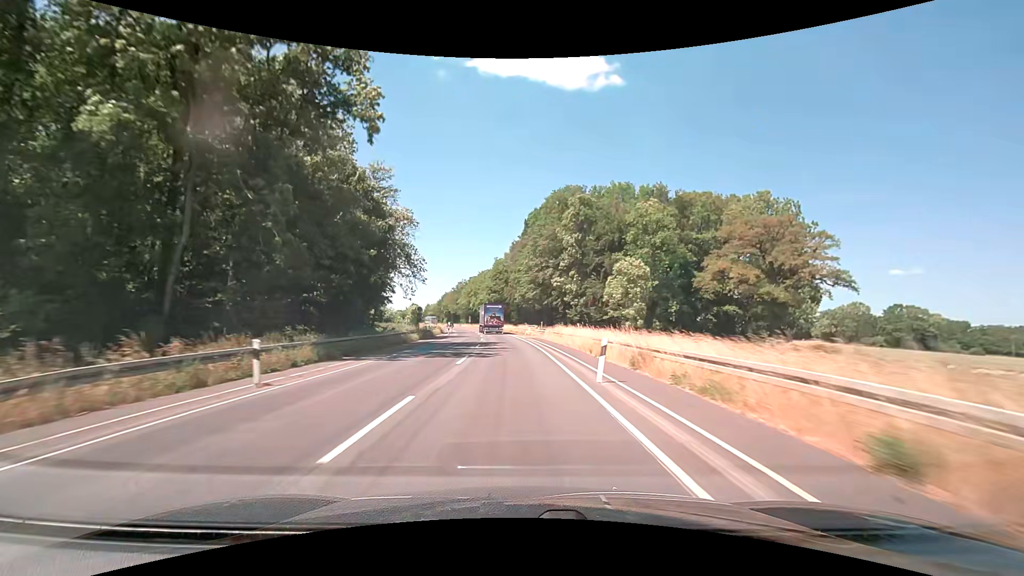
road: secondary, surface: asphalt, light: Day
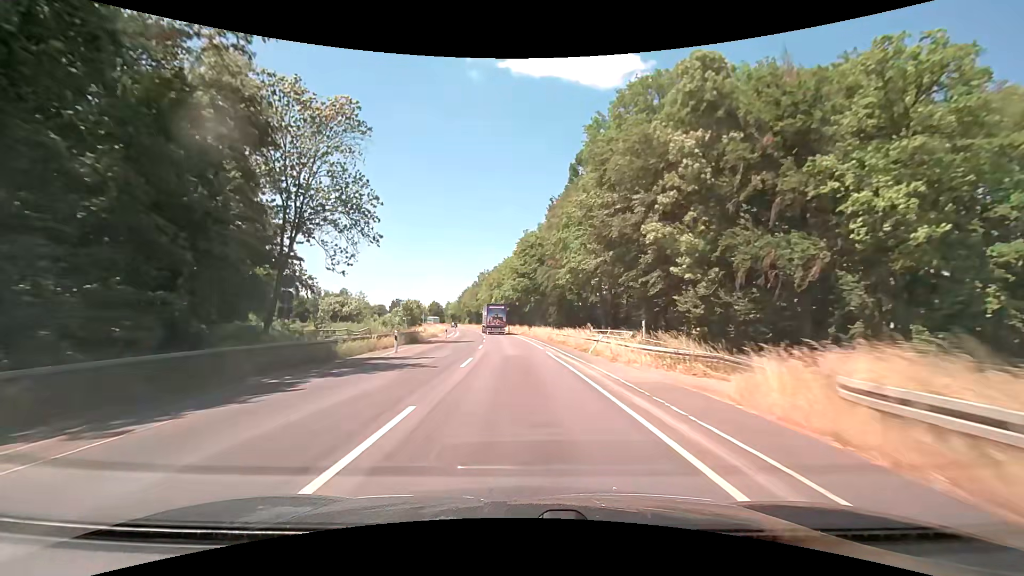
(-1.2, +37.6) m; -4°
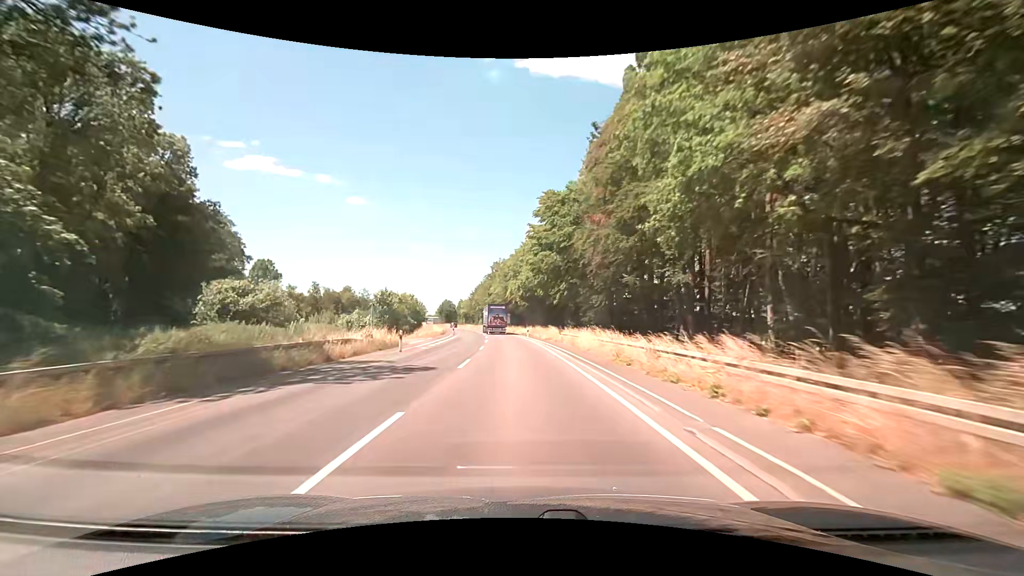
(-0.4, +25.1) m; -2°
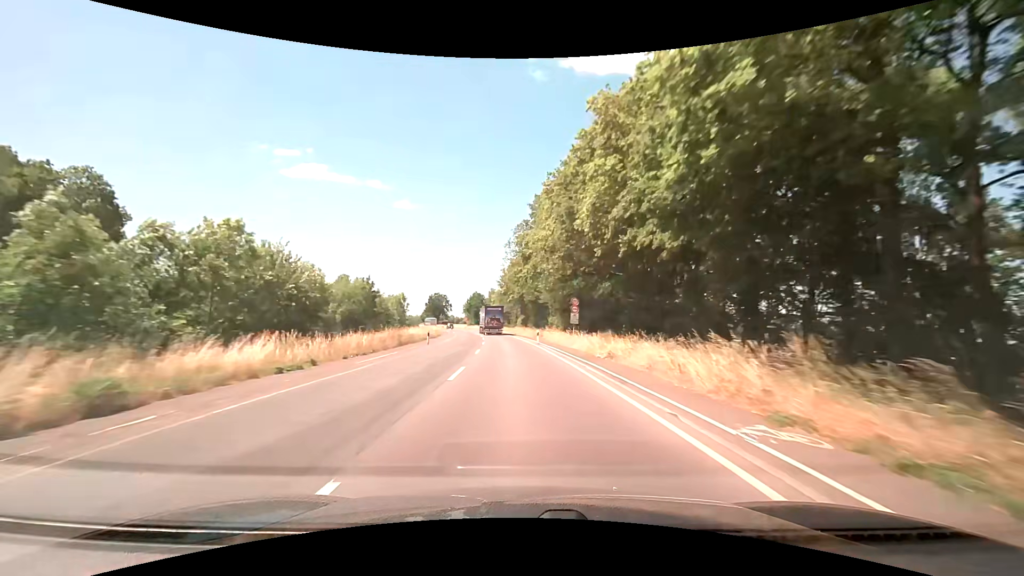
(-3.4, +62.6) m; -6°
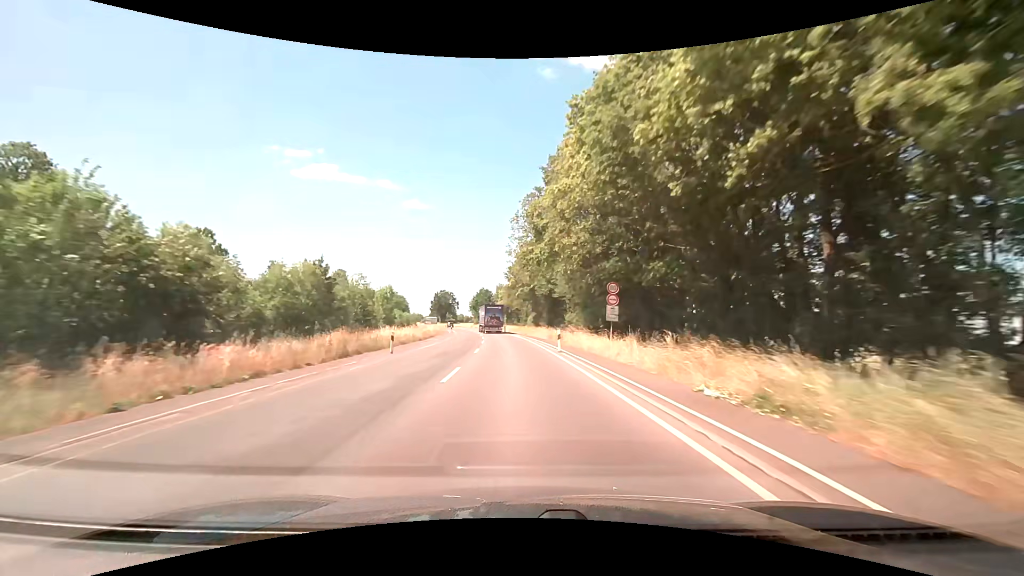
(-0.2, +12.6) m; -1°
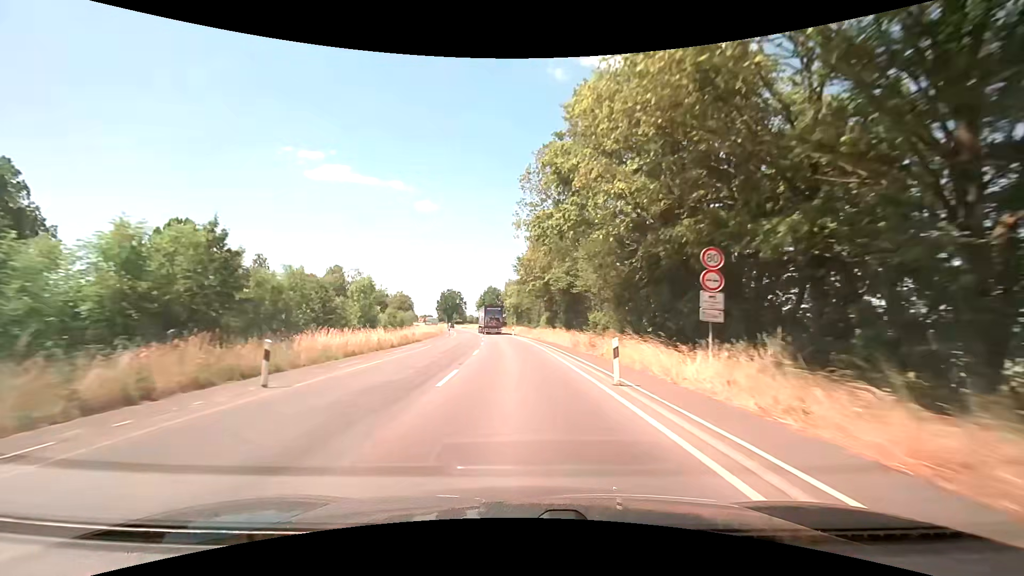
(-0.1, +12.6) m; -1°
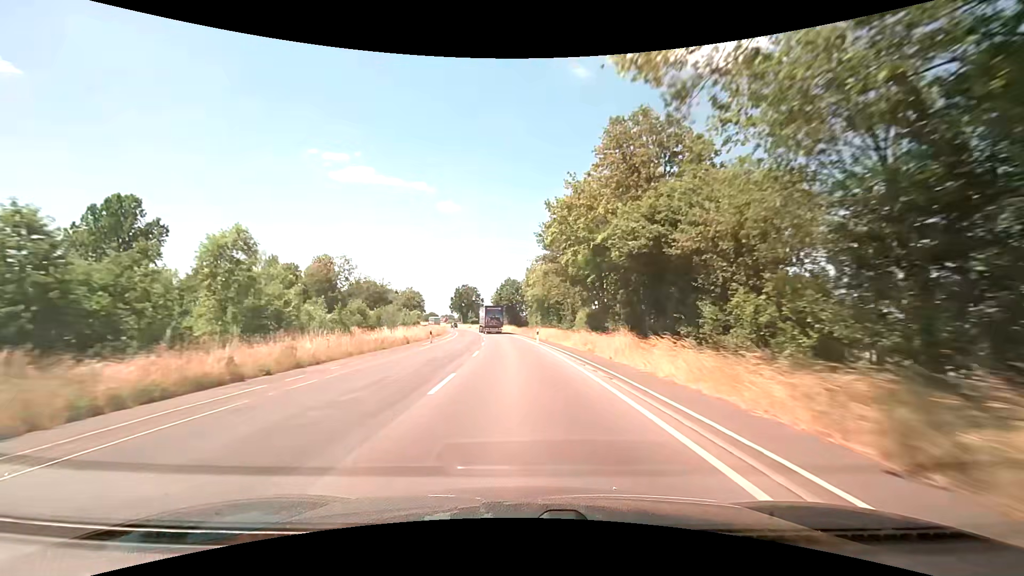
(-0.7, +25.1) m; -3°
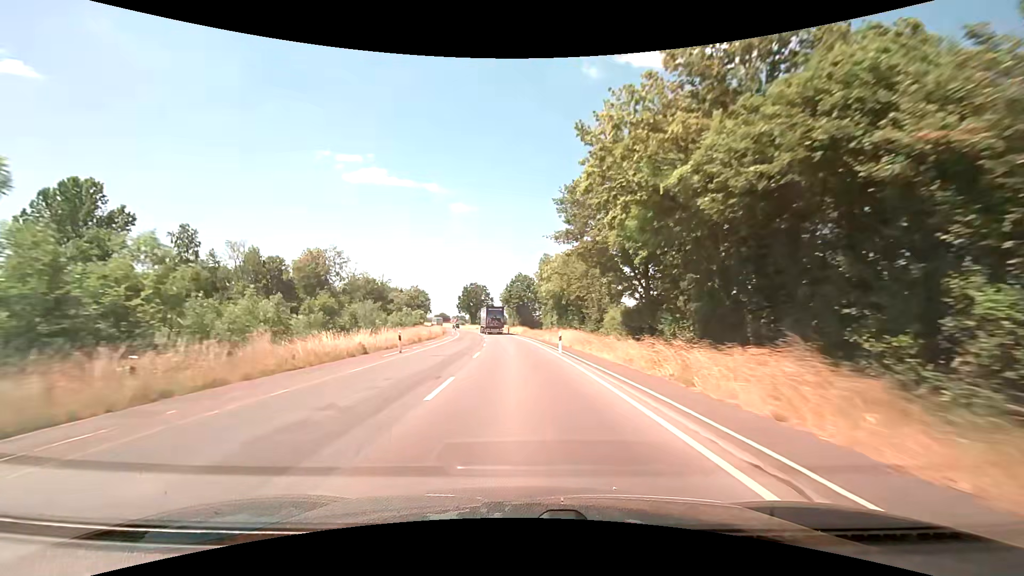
(-0.2, +12.6) m; -2°
(0, +10) (0, +20) (-1, +30) (-1, +40) (-2, +50) (-3, +60) (-4, +70) (-5, +80) (-6, +90) (-7, +100) m
